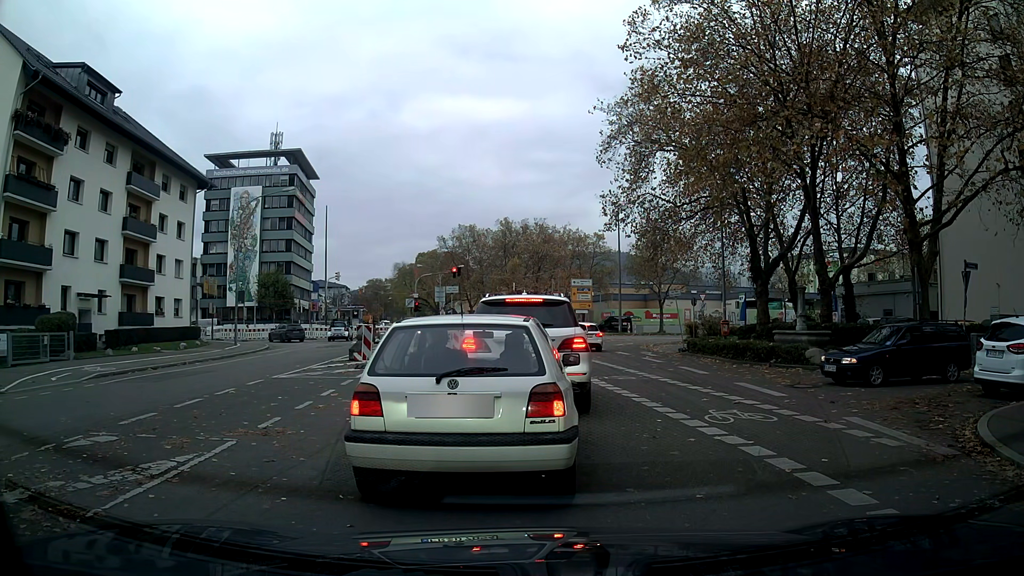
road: tertiary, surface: asphalt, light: Day
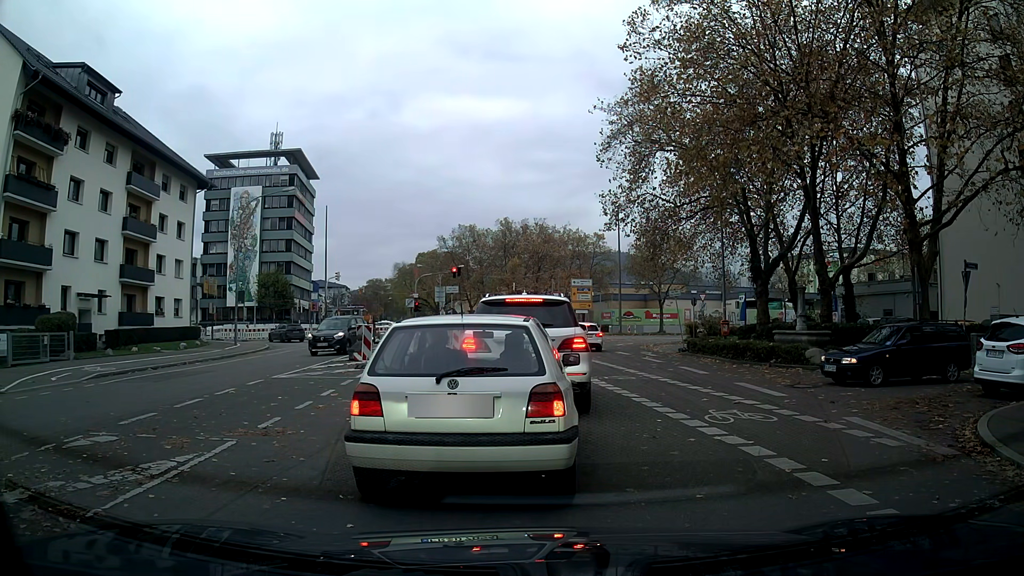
(0.0, 0.0) m; 0°
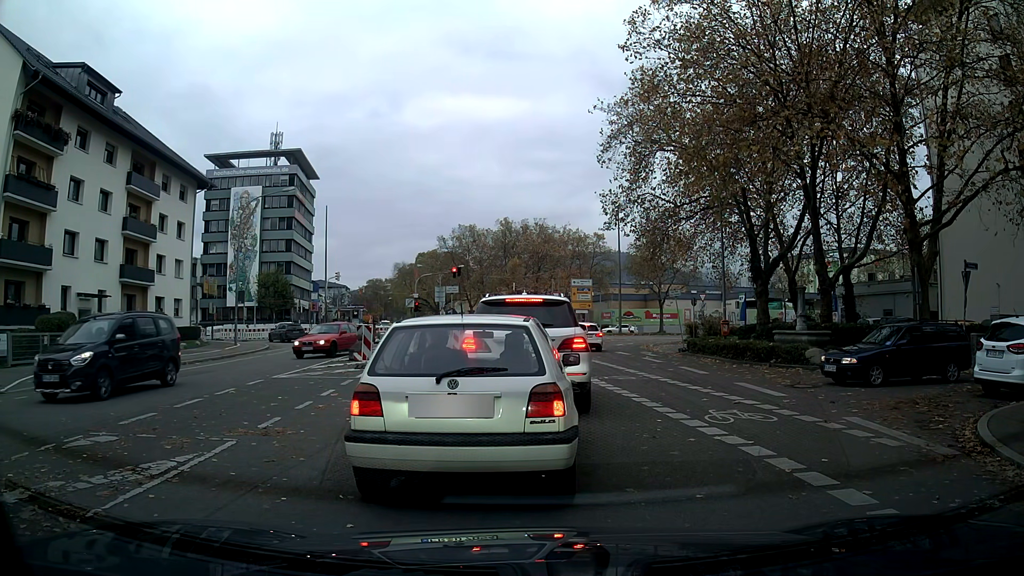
(0.0, 0.0) m; 0°
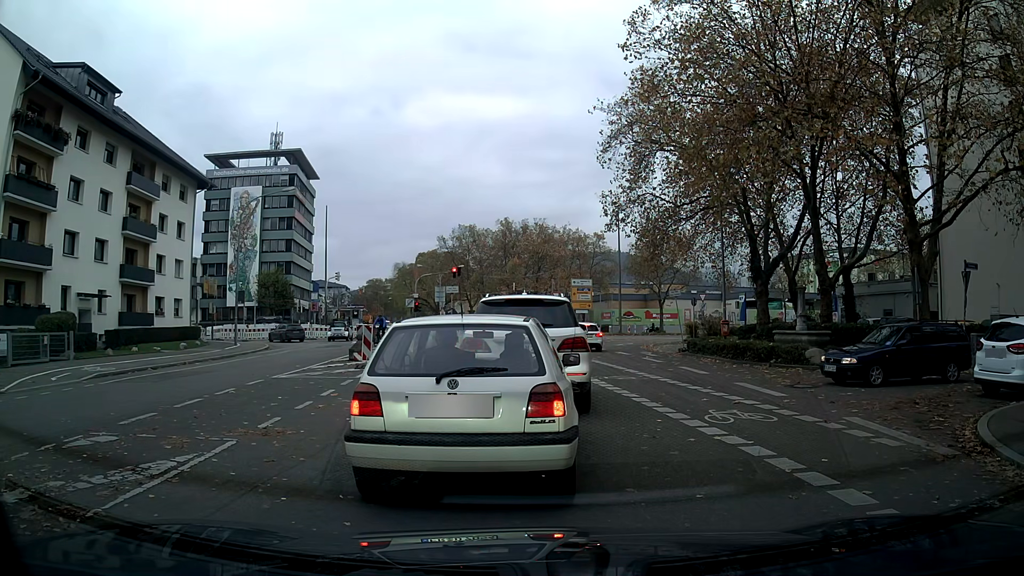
(0.0, 0.0) m; 0°
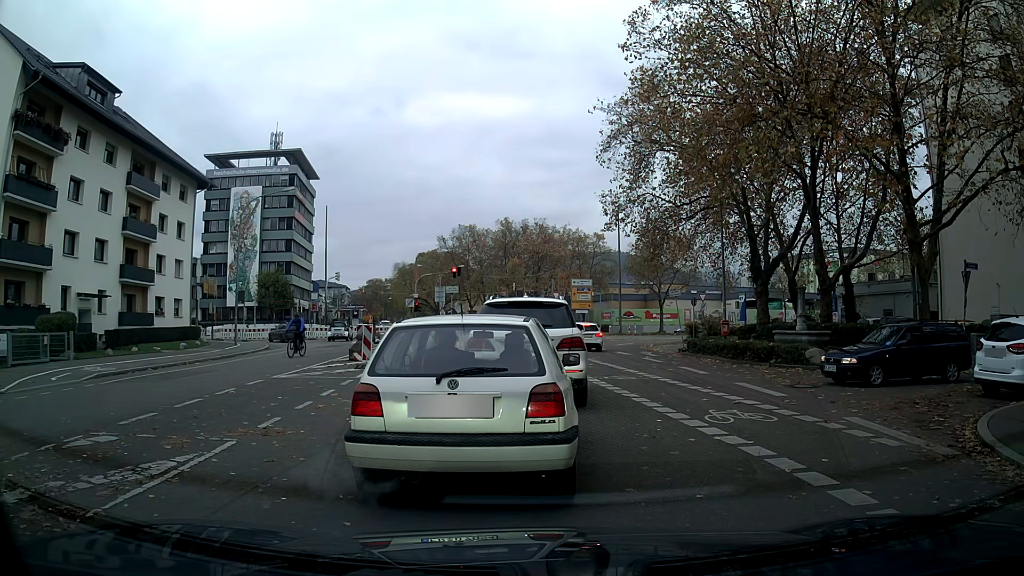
(0.0, 0.0) m; 0°
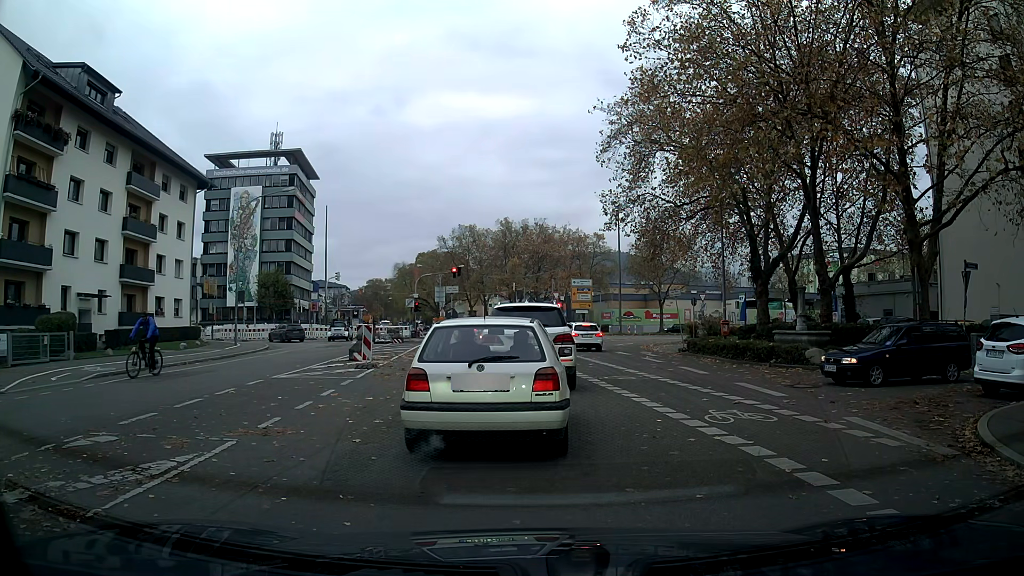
(0.0, 0.0) m; 0°
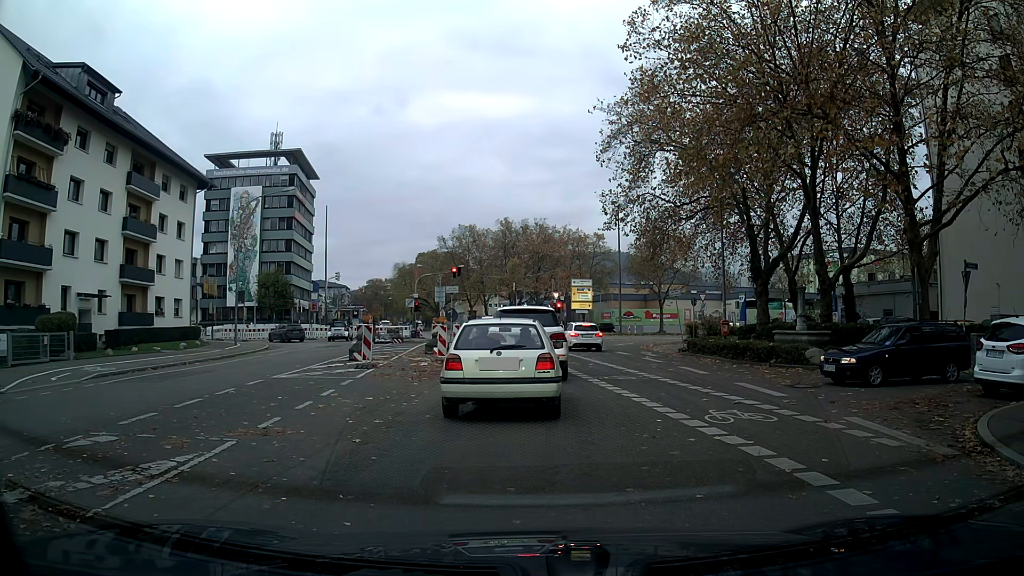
(0.0, 0.0) m; 0°
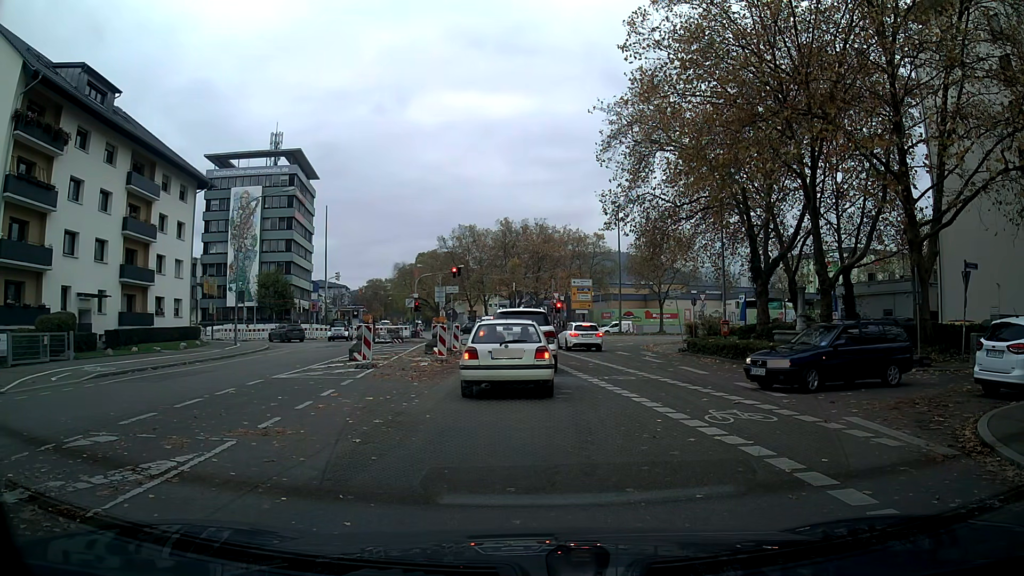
(0.0, 0.0) m; 0°
